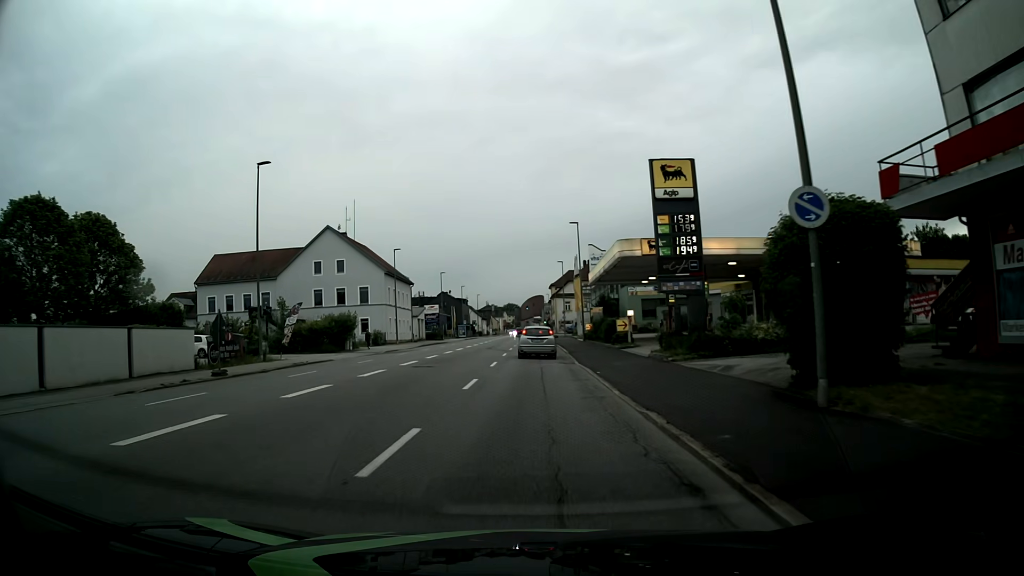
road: tertiary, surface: asphalt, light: Day
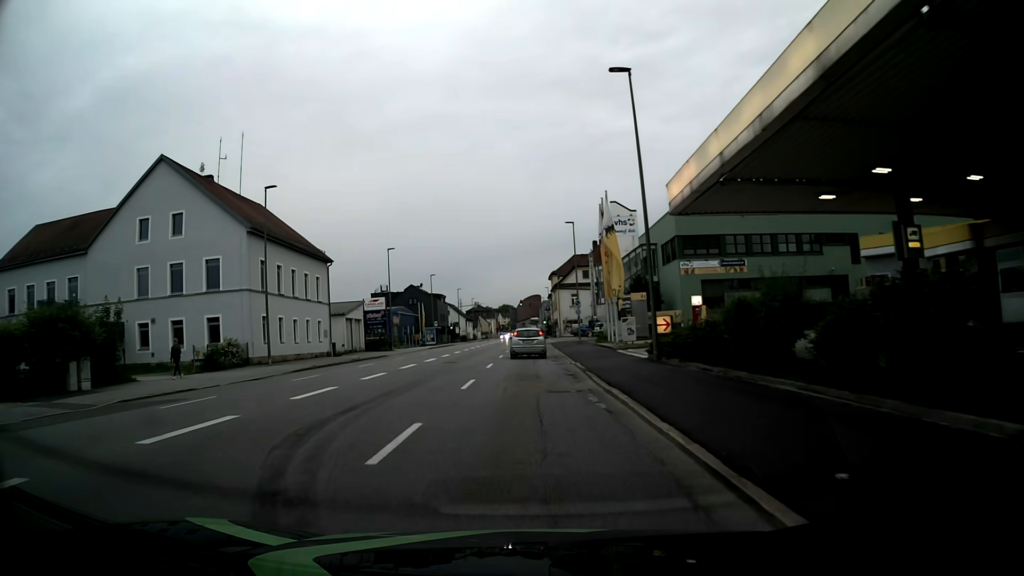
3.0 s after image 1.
(+0.1, +35.4) m; 0°
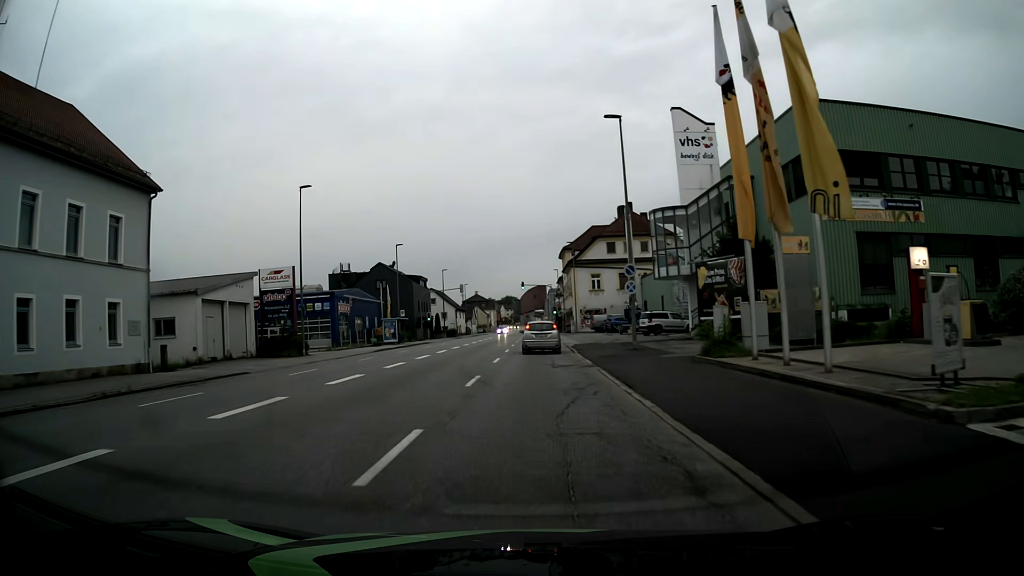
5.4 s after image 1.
(-0.3, +28.3) m; 0°
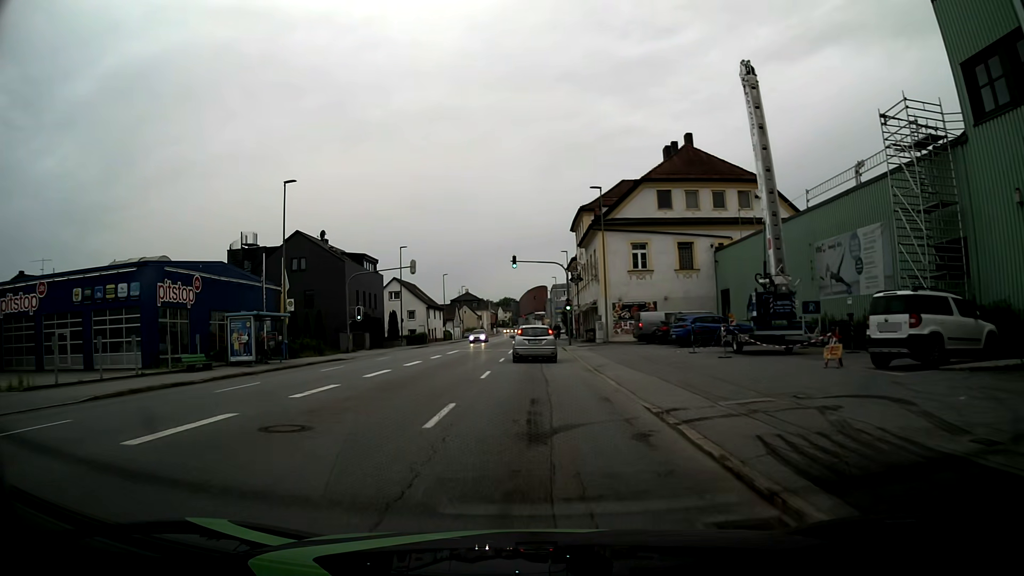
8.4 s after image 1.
(-0.1, +32.3) m; 0°
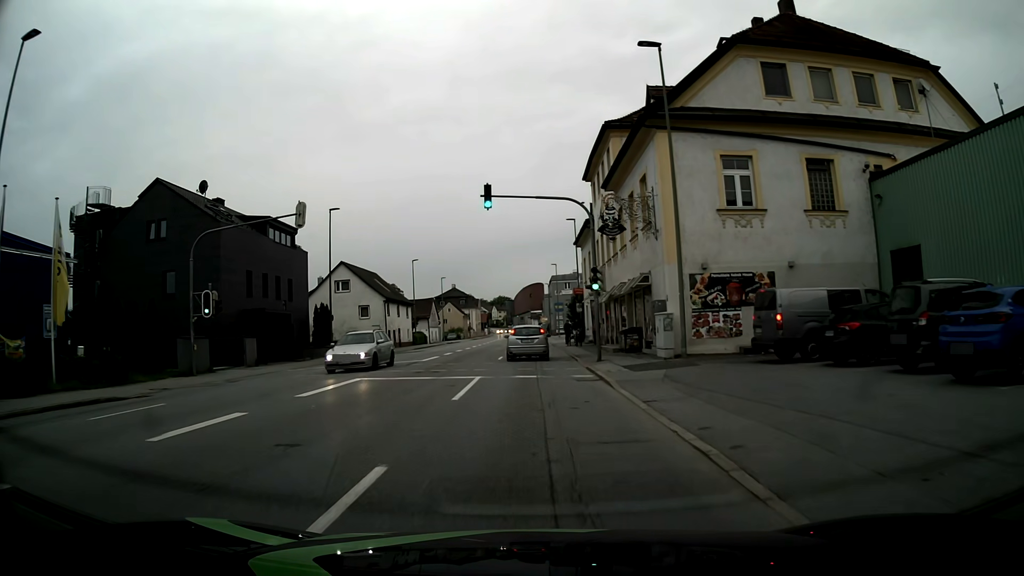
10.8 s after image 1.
(-0.1, +23.5) m; -1°
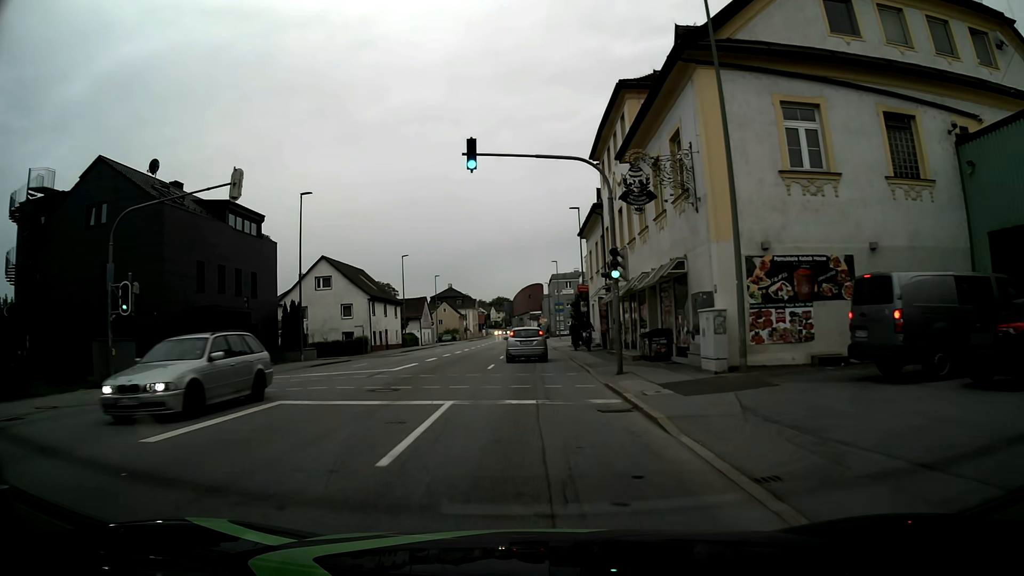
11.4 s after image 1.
(+0.1, +6.1) m; +1°
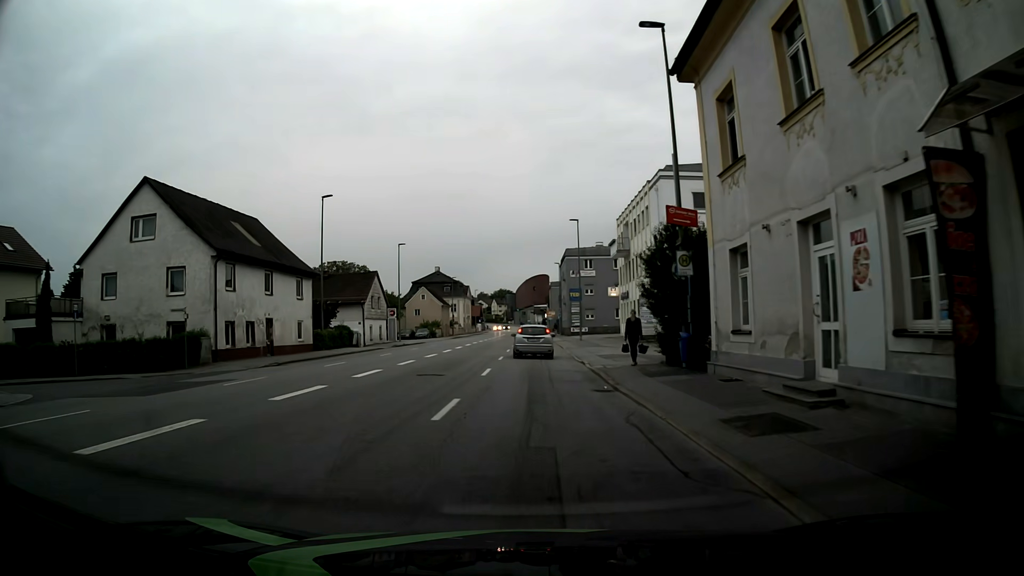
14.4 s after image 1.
(-0.3, +31.8) m; -1°
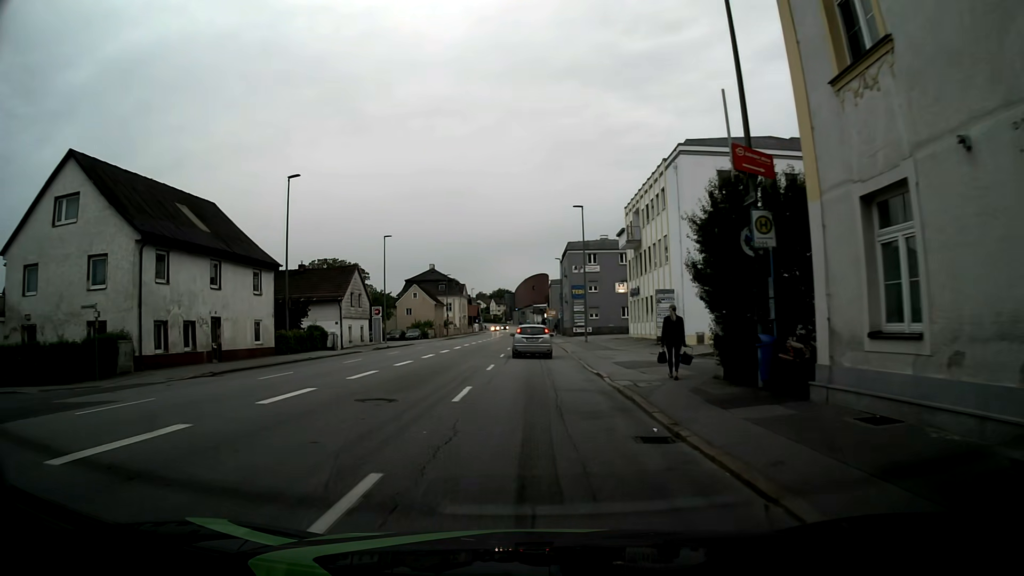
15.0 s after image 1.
(+0.1, +6.5) m; +1°
